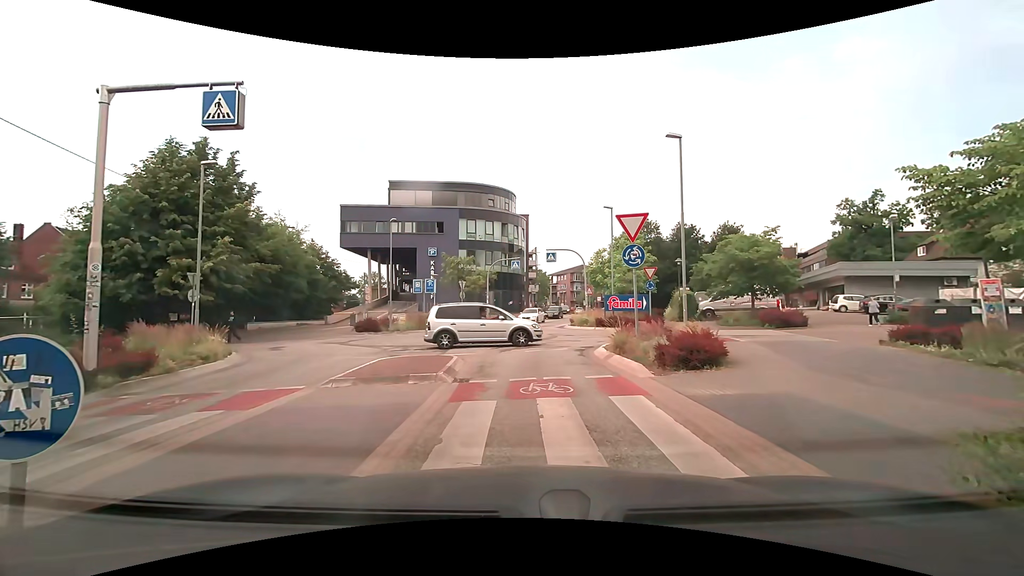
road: unclassified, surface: asphalt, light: Day
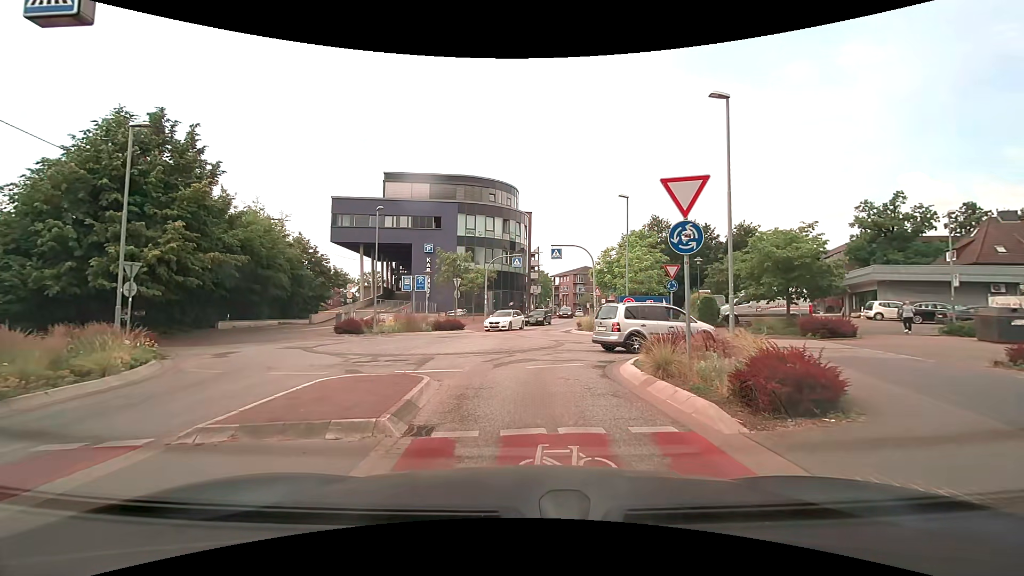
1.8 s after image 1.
(-0.1, +4.1) m; -3°
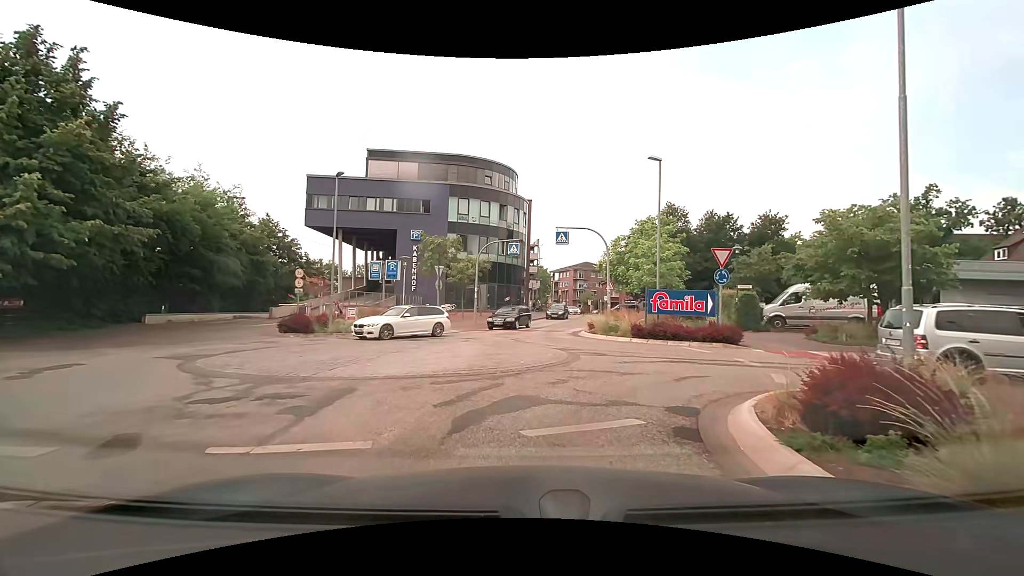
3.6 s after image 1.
(+0.1, +6.7) m; +2°
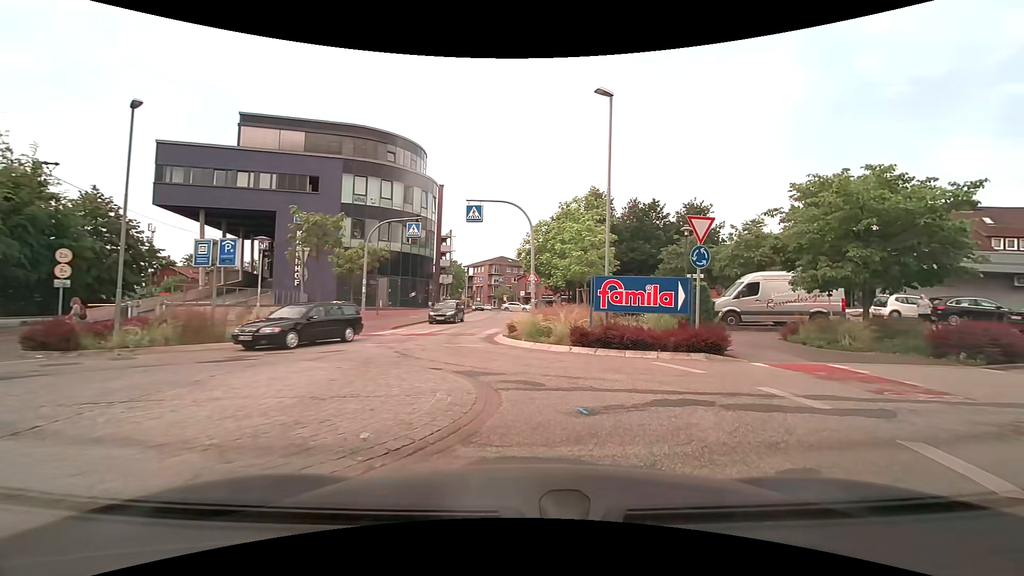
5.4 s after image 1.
(+0.2, +6.7) m; +8°
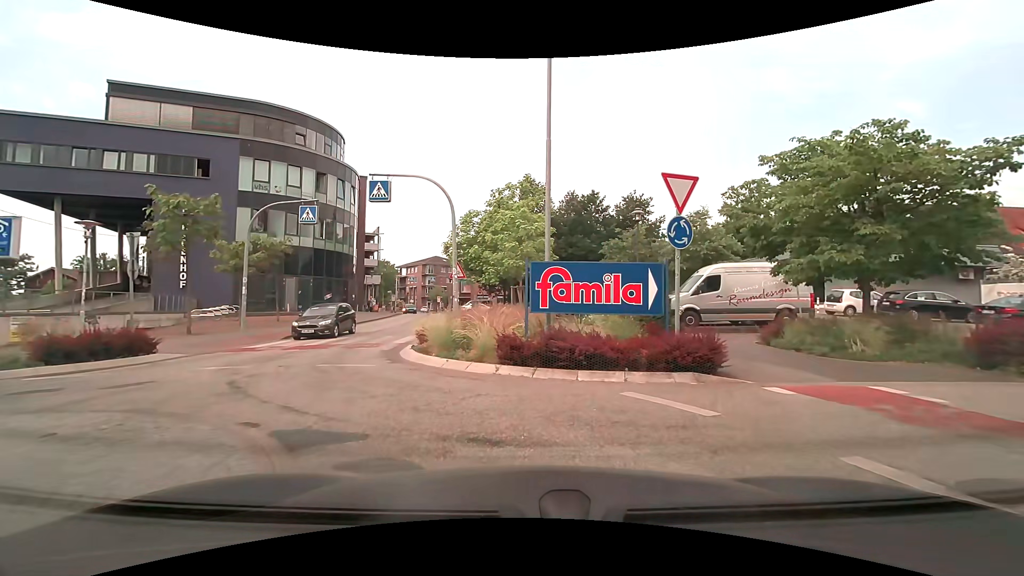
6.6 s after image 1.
(+0.4, +4.5) m; +8°
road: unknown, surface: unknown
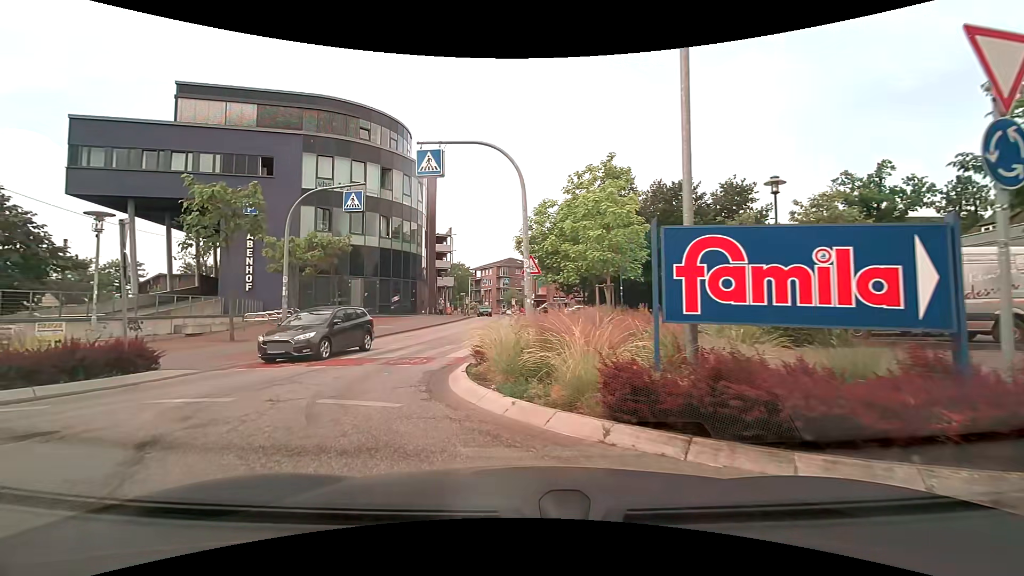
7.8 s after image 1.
(-0.3, +4.3) m; -9°
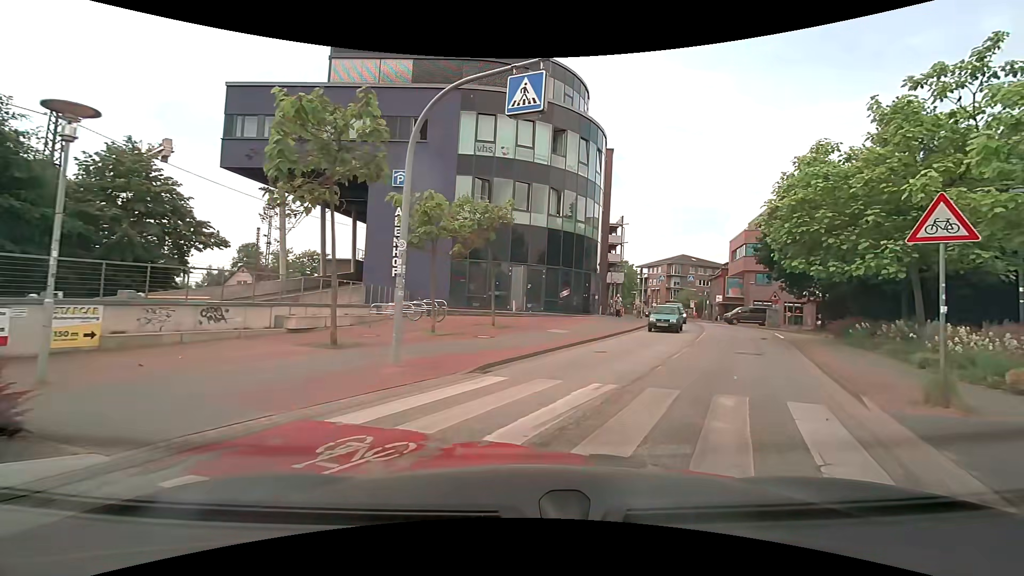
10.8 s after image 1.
(-2.8, +9.3) m; -19°
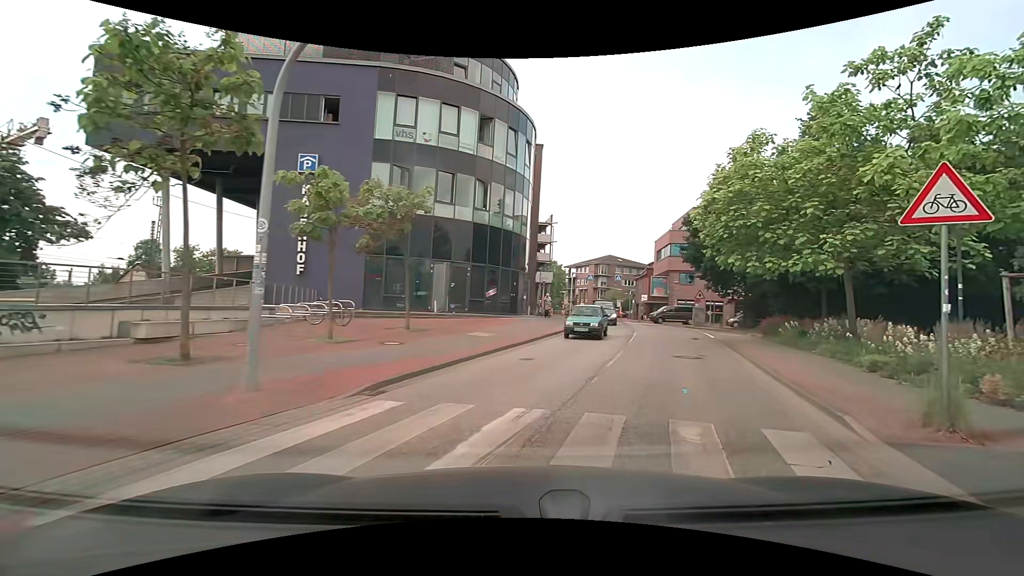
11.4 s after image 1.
(+0.2, +2.3) m; +9°
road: unclassified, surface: asphalt
(+2, +10) (+5, +19) (+8, +29) (+9, +39) (+10, +49) (+11, +59) (+11, +69) (+11, +79) (+12, +89) (+13, +99) m
